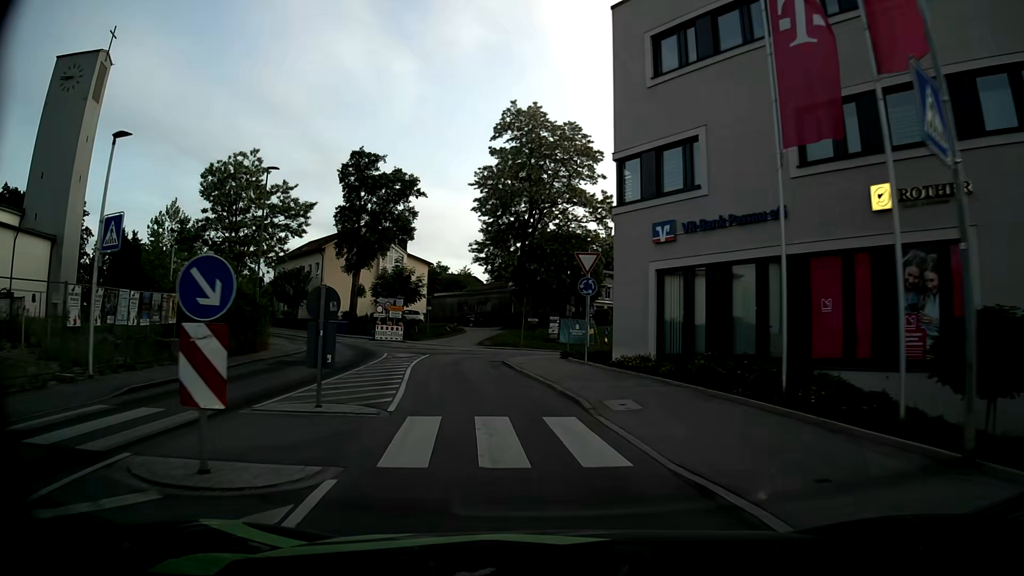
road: tertiary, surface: asphalt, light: Day
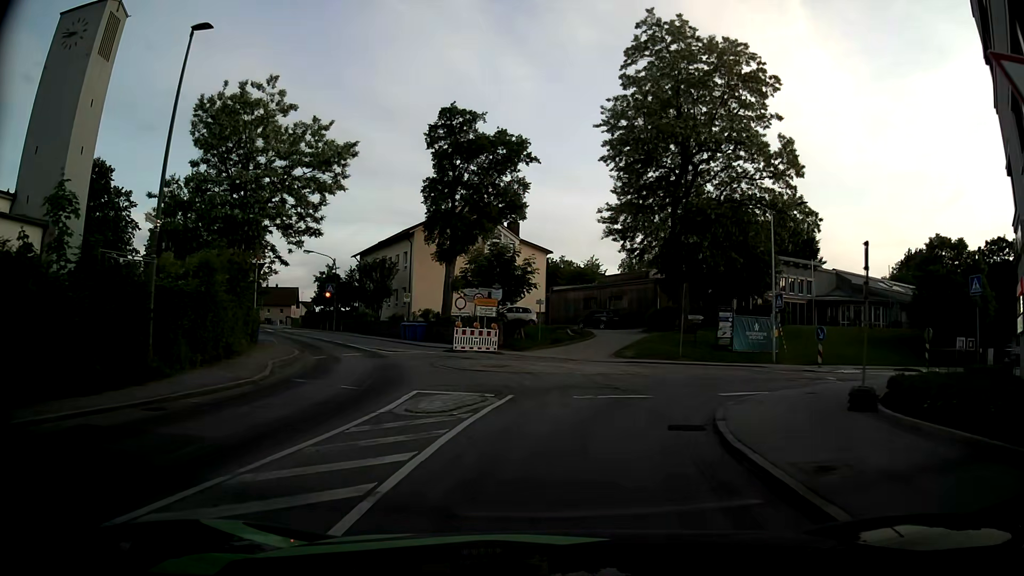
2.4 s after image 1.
(-1.9, +16.3) m; -12°
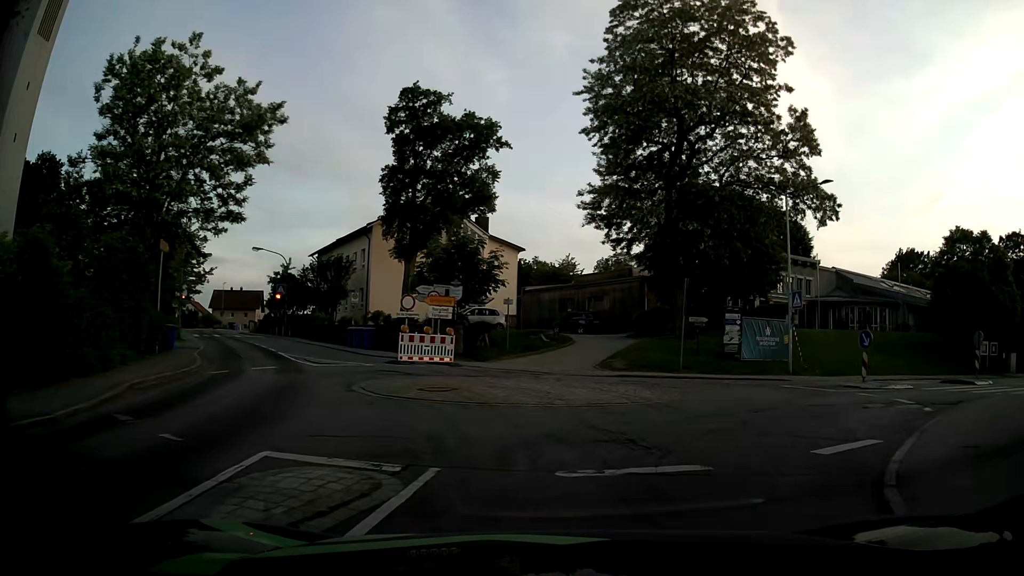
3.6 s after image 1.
(+0.2, +6.1) m; +4°
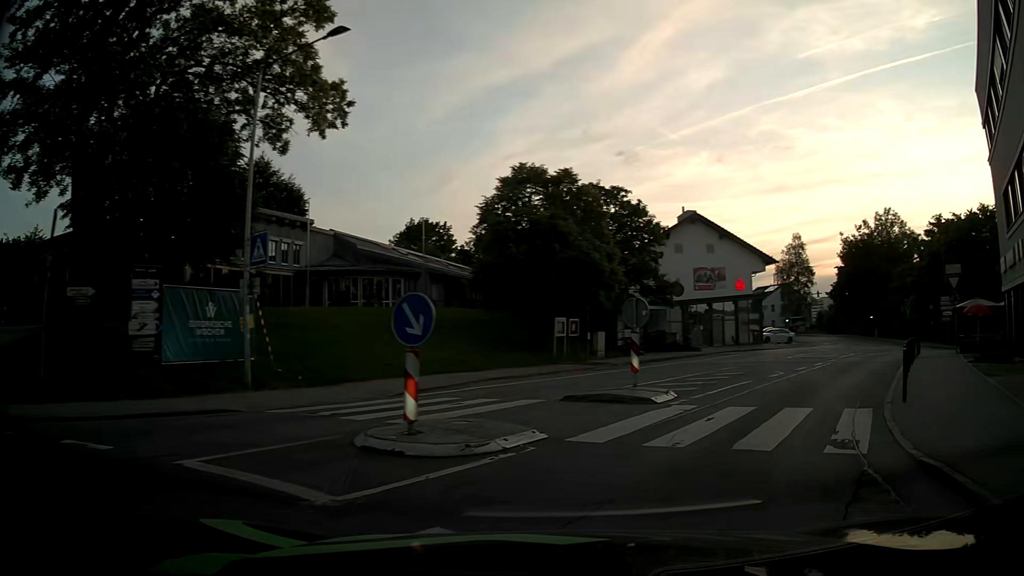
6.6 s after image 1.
(+4.4, +12.8) m; +42°
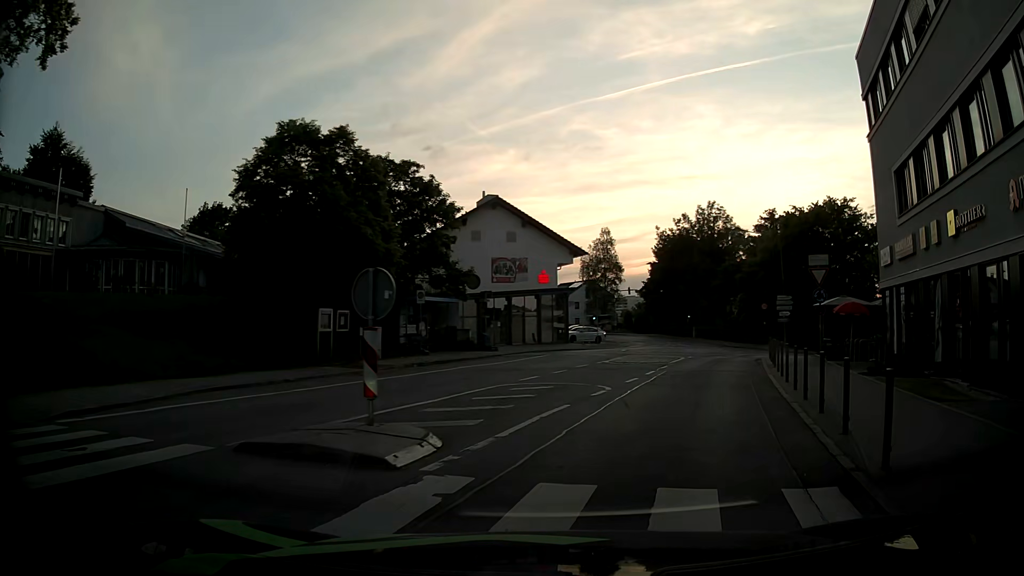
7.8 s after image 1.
(+0.9, +5.9) m; +17°
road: unclassified
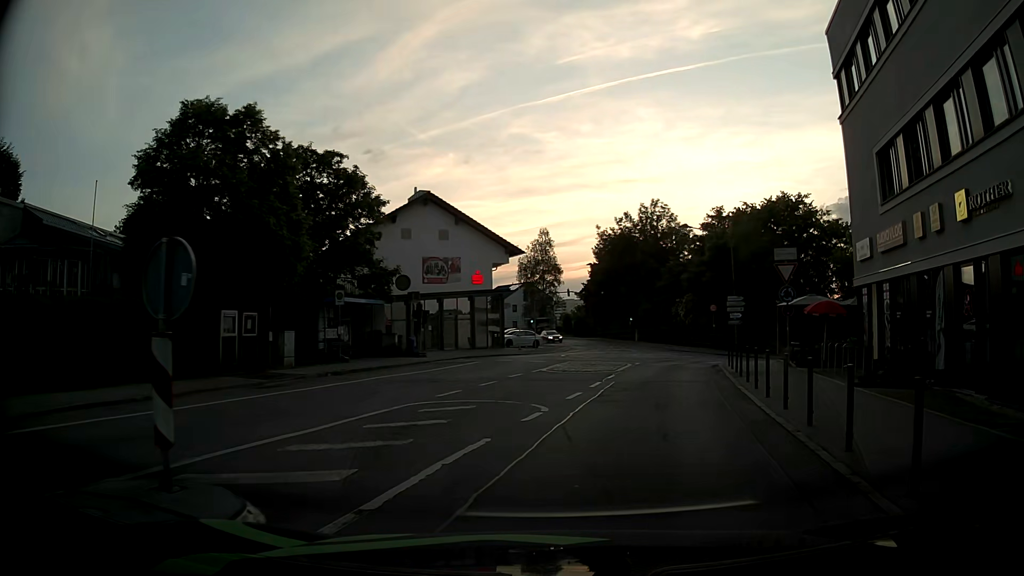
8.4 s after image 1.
(+0.2, +3.2) m; +6°
